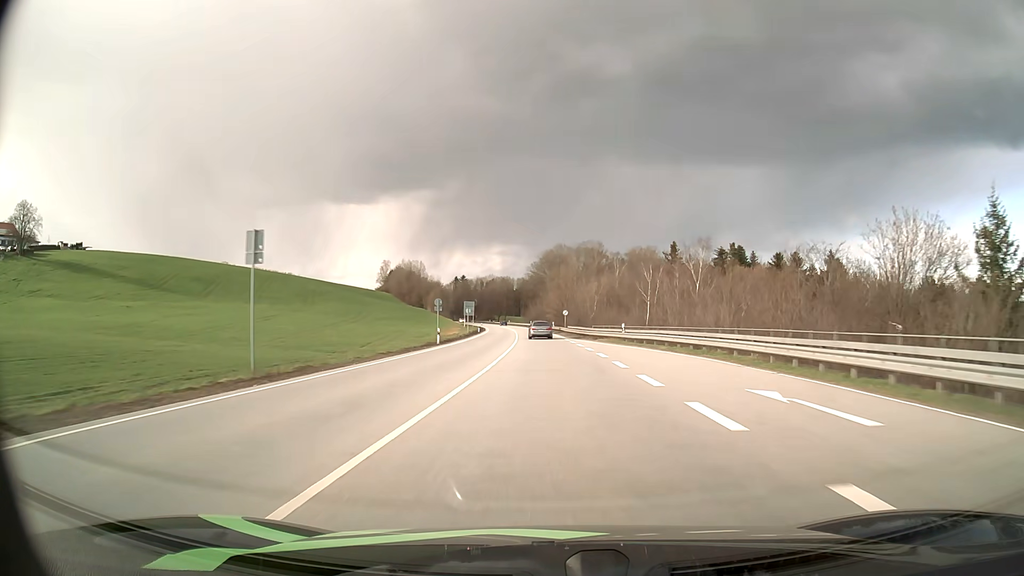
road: primary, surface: asphalt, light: Day
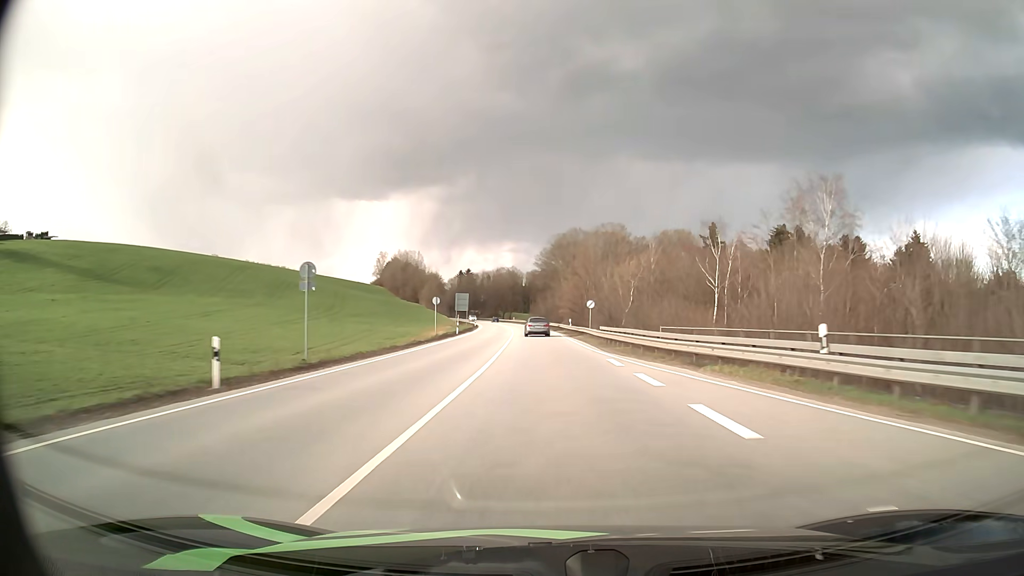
(-0.3, +30.8) m; -1°
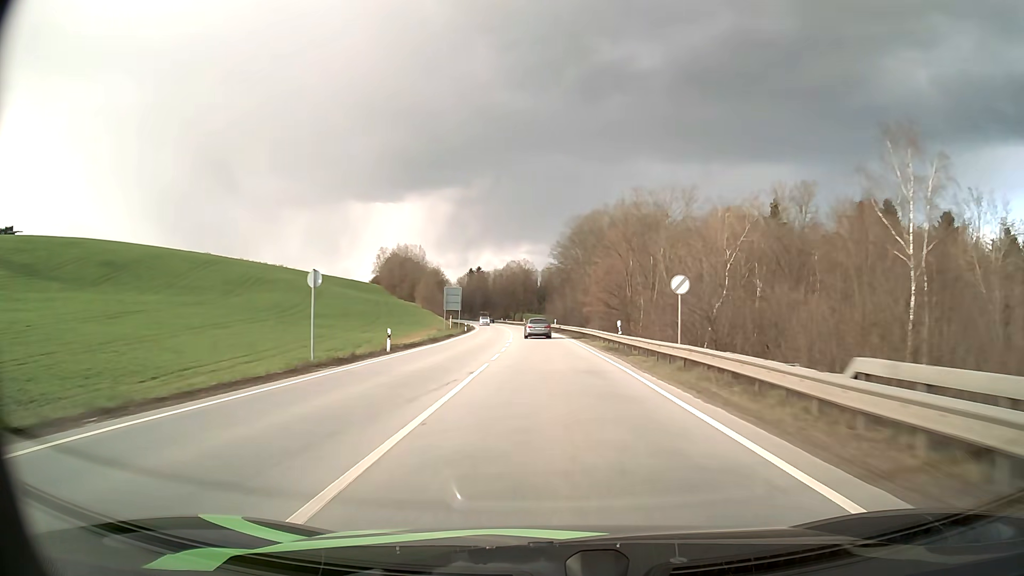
(-0.3, +30.6) m; -1°
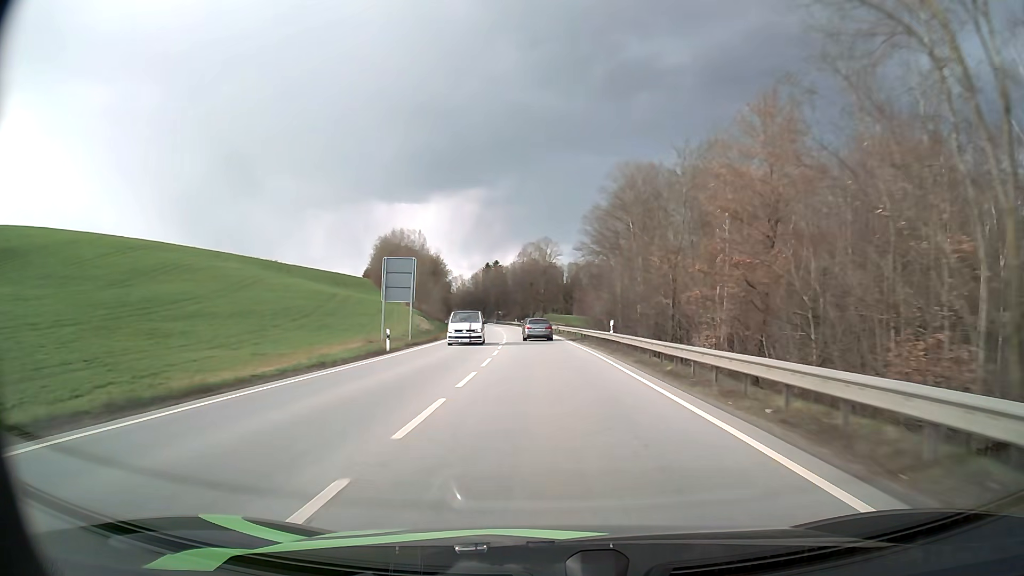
(-0.8, +45.5) m; -2°
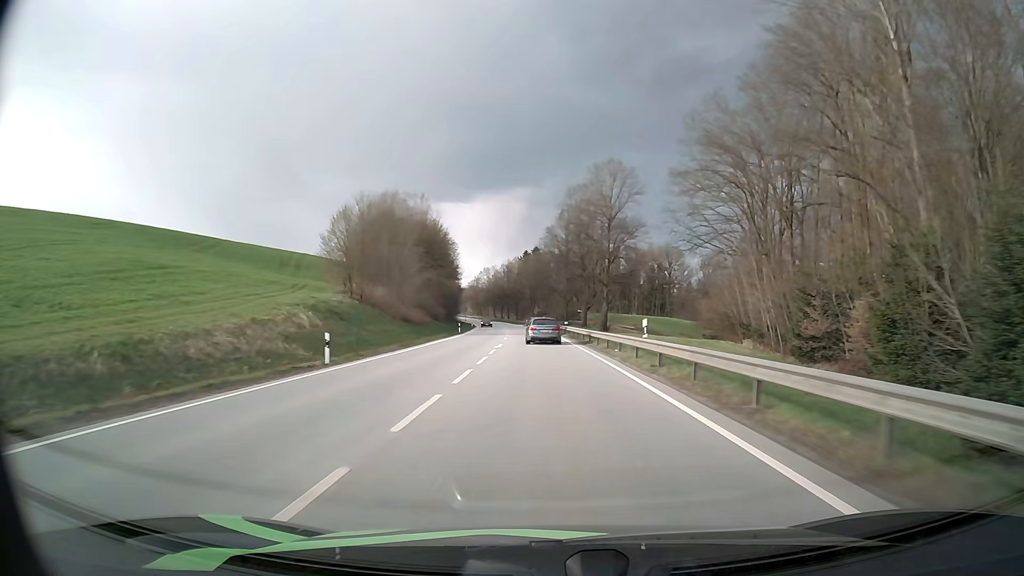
(-1.9, +59.8) m; -4°
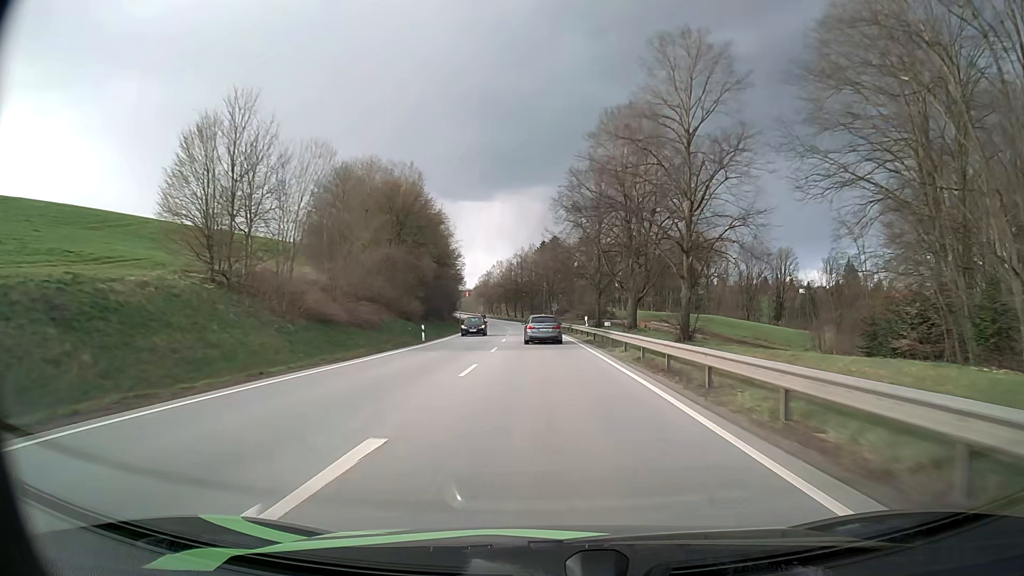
(-0.5, +29.4) m; -2°
(0, +10) (0, +20) (0, +30) (-1, +40) (-1, +50) (-2, +60) (-2, +70) (-3, +80) (-4, +90) (-4, +100) m
